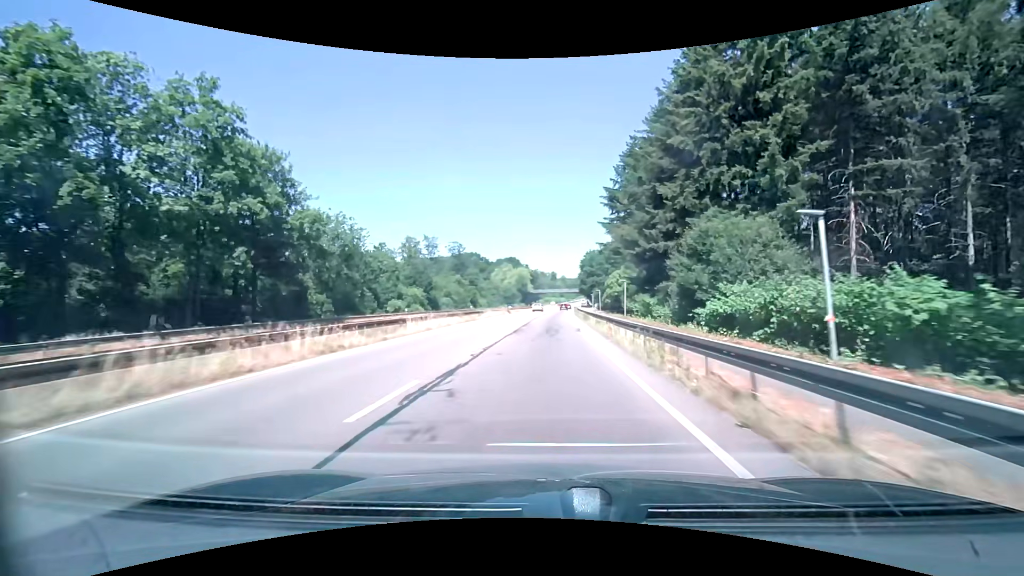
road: trunk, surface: asphalt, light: Day
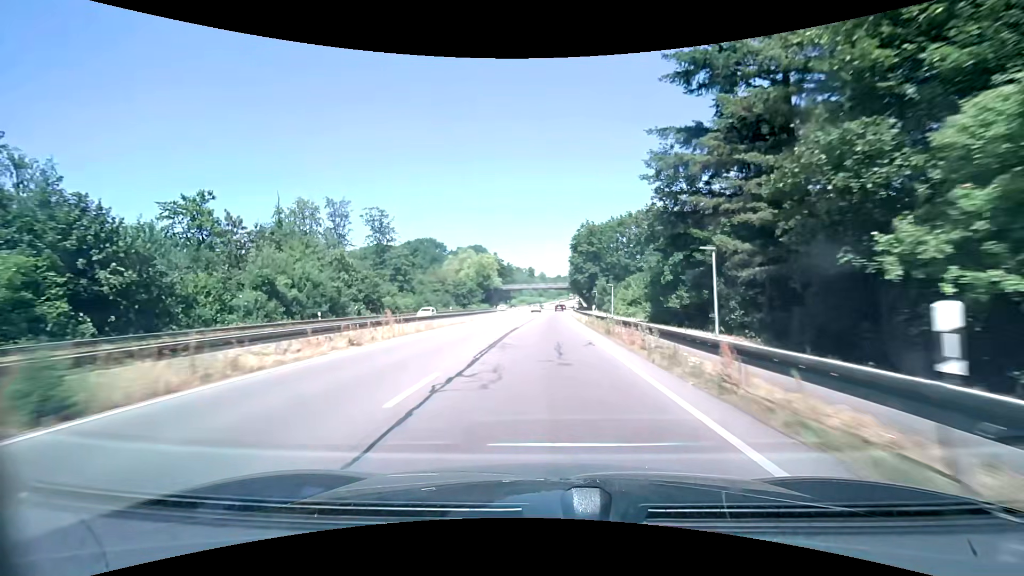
(+1.2, +61.8) m; +3°
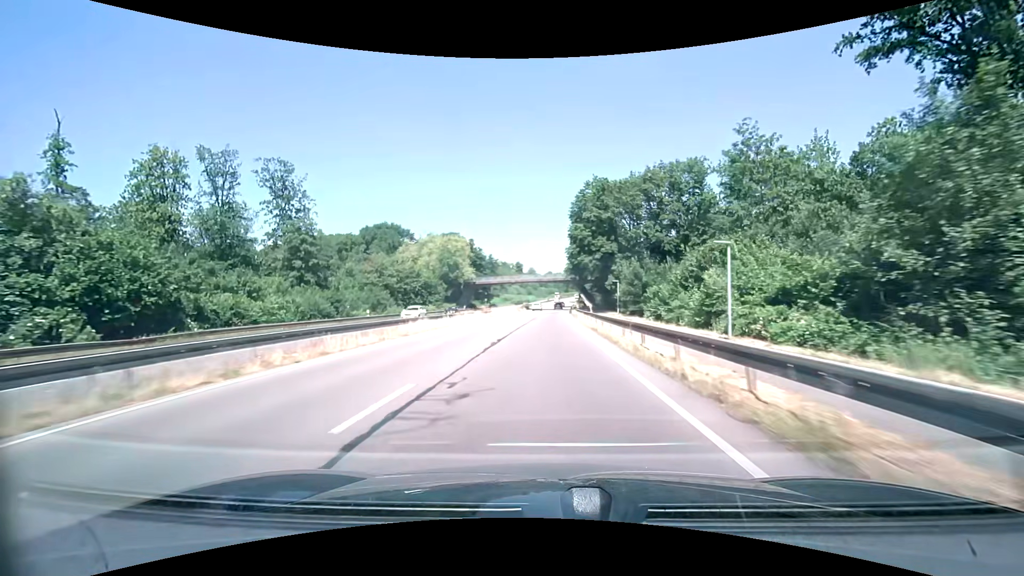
(+0.3, +37.0) m; +1°
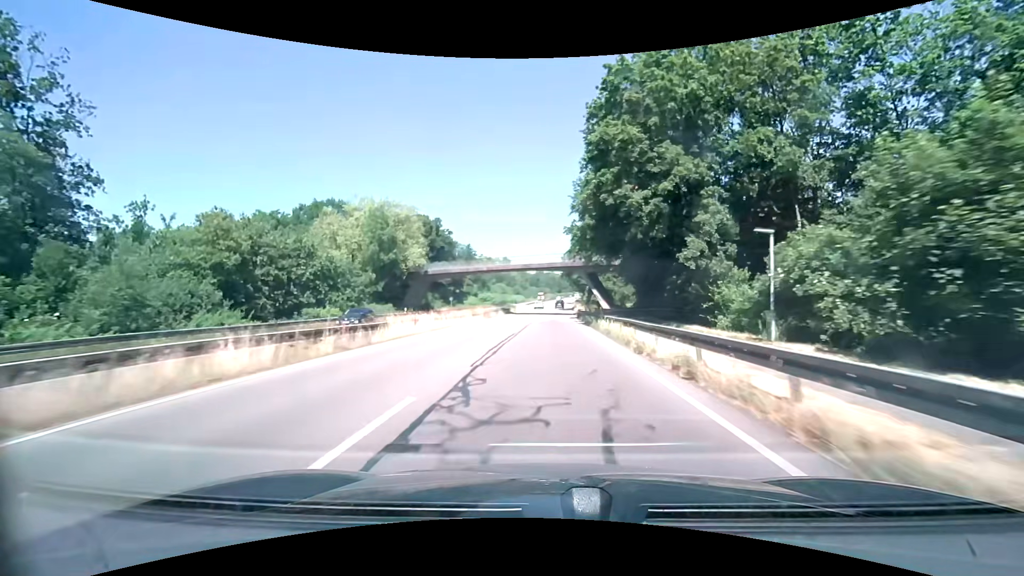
(+0.3, +37.1) m; +1°
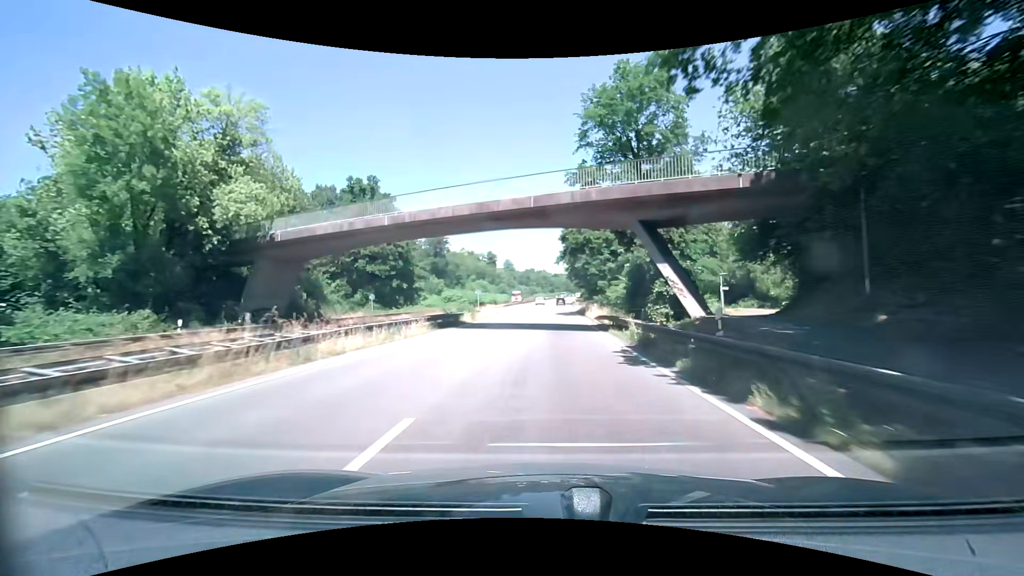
(+0.4, +37.1) m; +1°
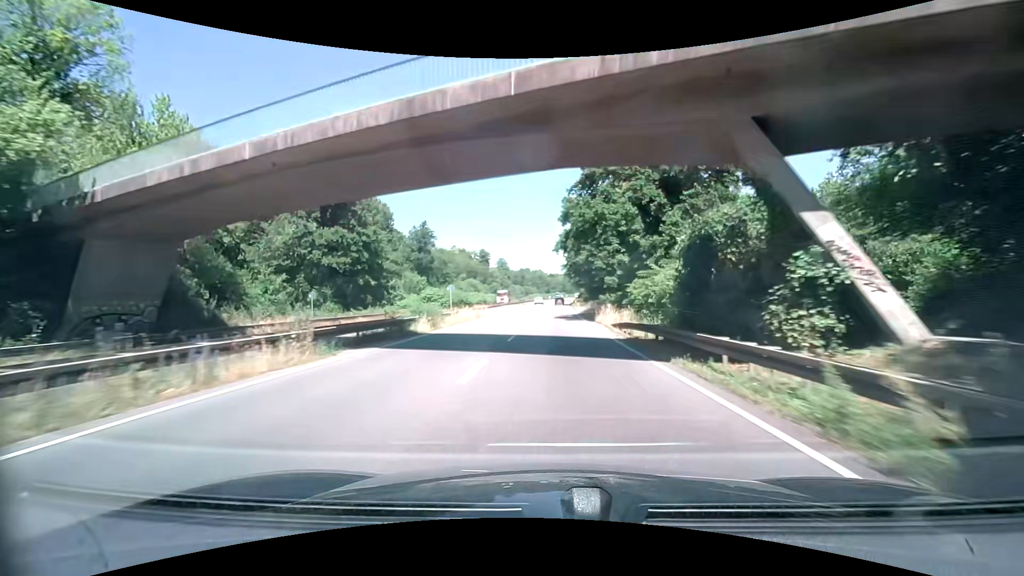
(0.0, +12.4) m; +1°
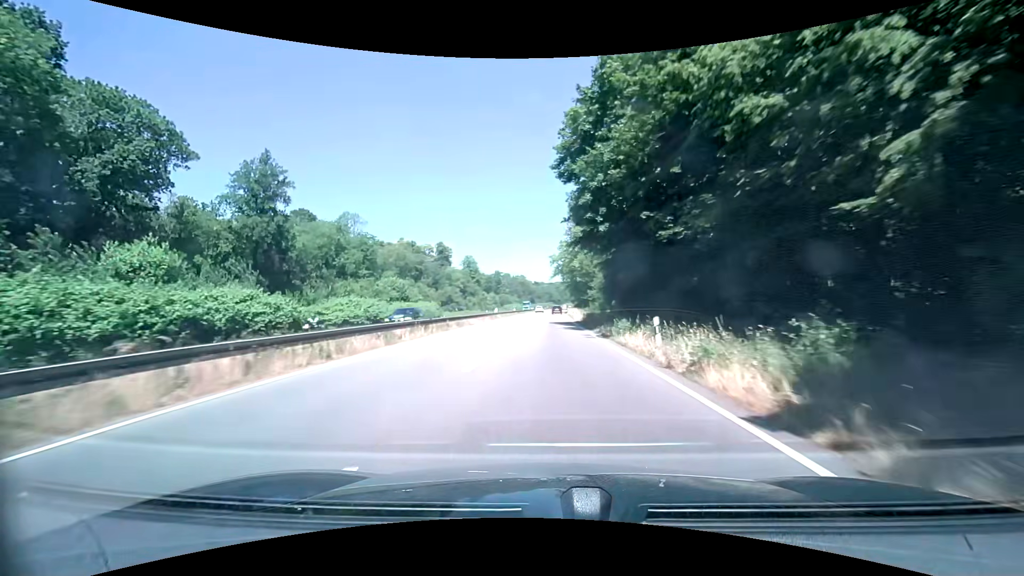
(+1.2, +61.4) m; +2°
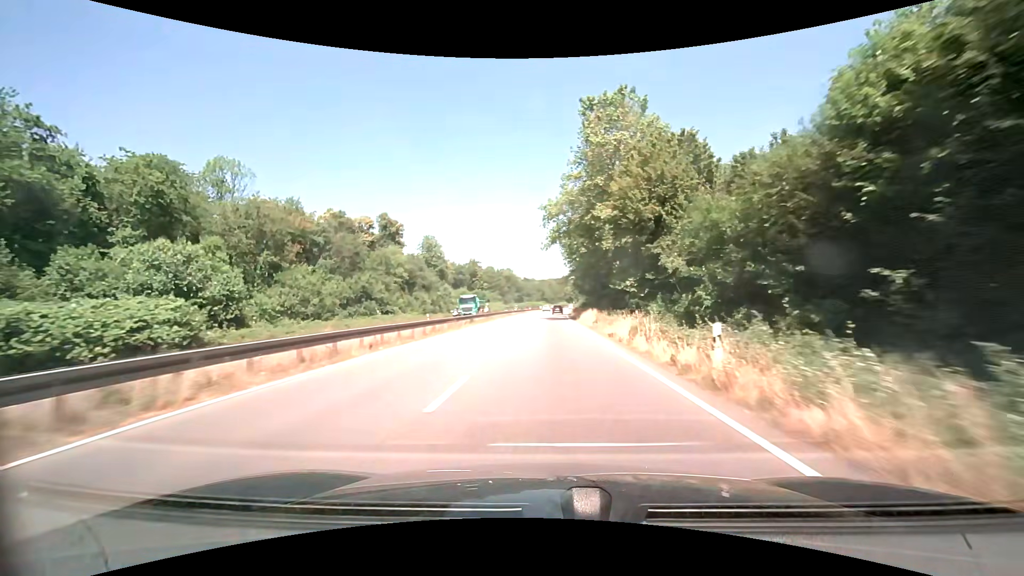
(+0.3, +48.9) m; +1°
(0, +10) (0, +20) (0, +30) (0, +40) (+1, +50) (+1, +60) (+1, +70) (+2, +80) (+2, +90) (+3, +100) m
